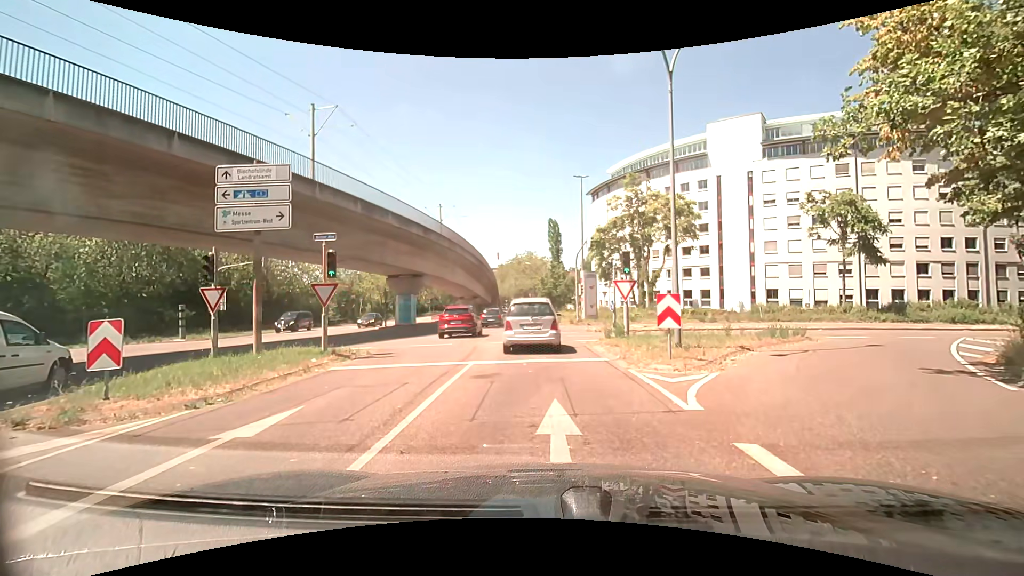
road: tertiary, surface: asphalt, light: Day
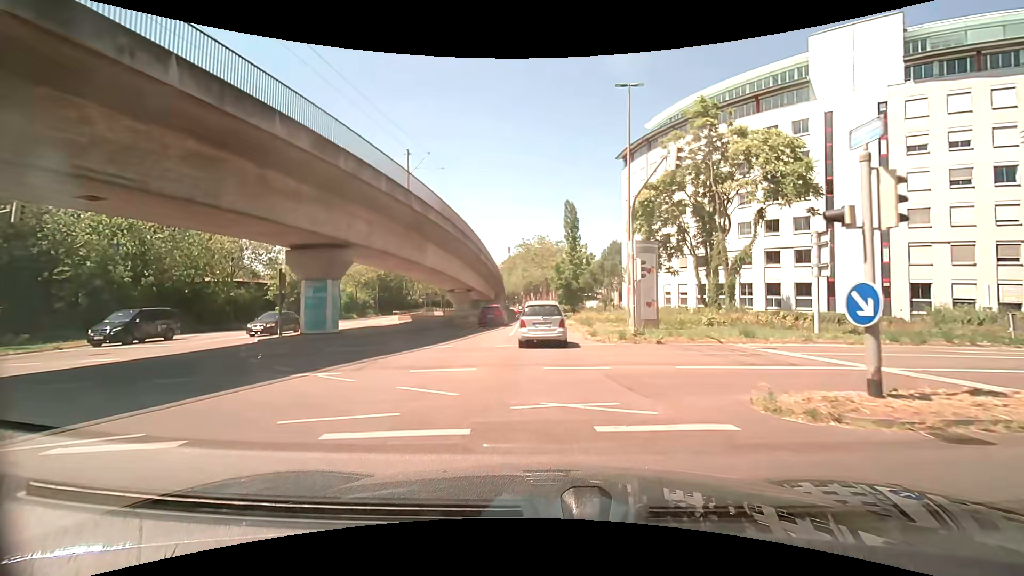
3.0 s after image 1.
(-0.5, +21.5) m; -2°
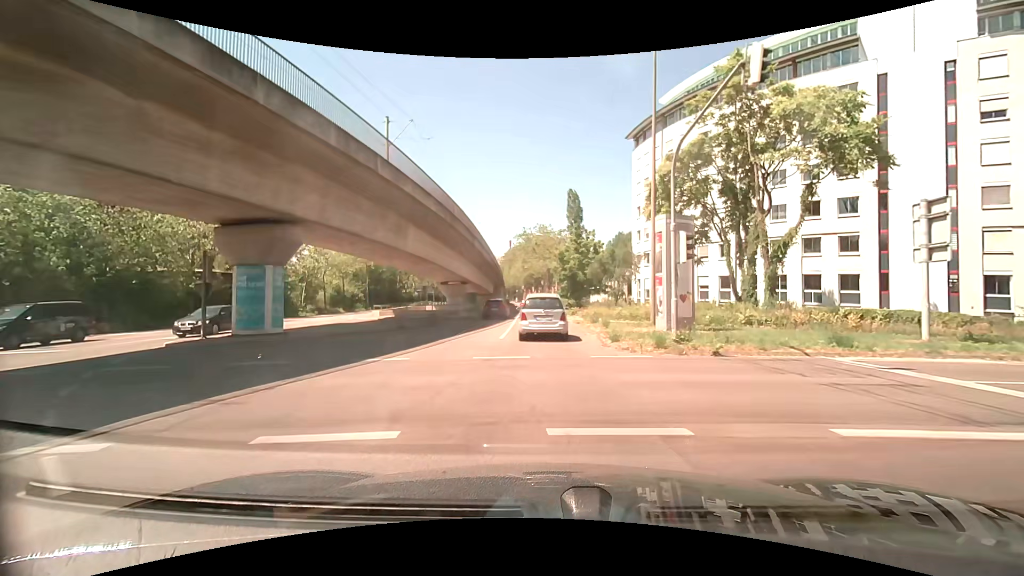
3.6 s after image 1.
(0.0, +6.1) m; 0°
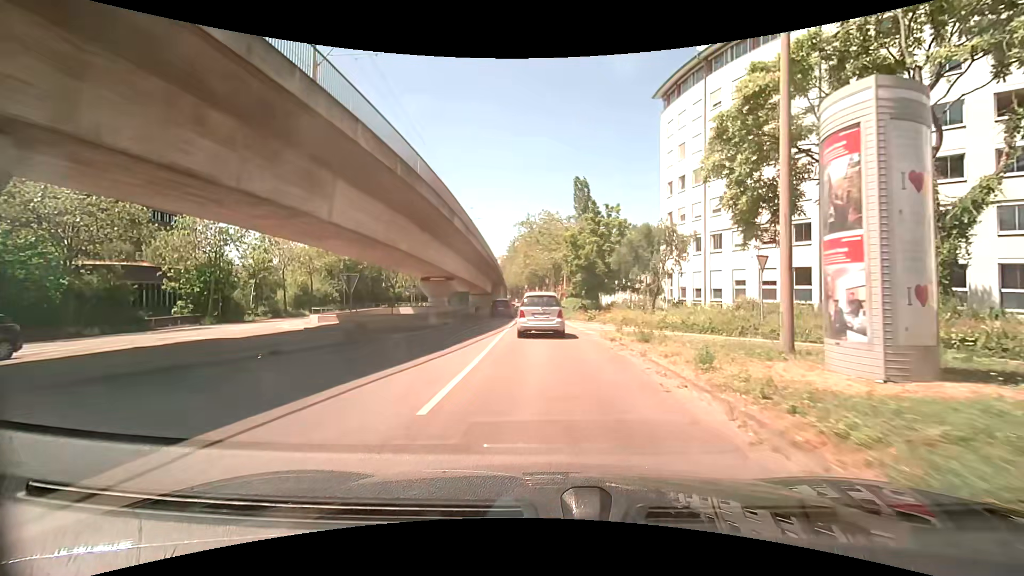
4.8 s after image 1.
(0.0, +12.3) m; 0°
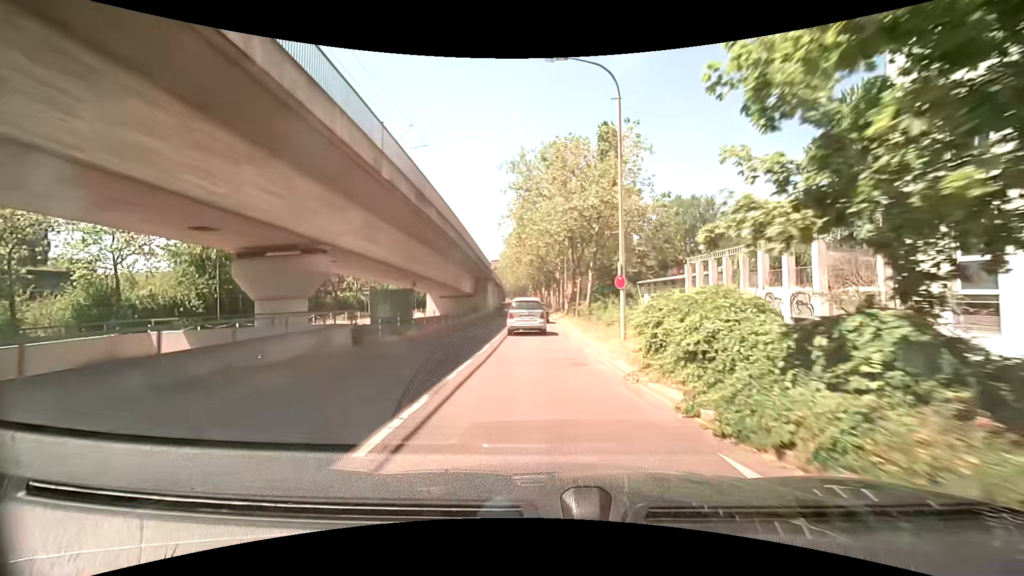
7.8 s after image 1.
(-0.3, +31.4) m; -1°
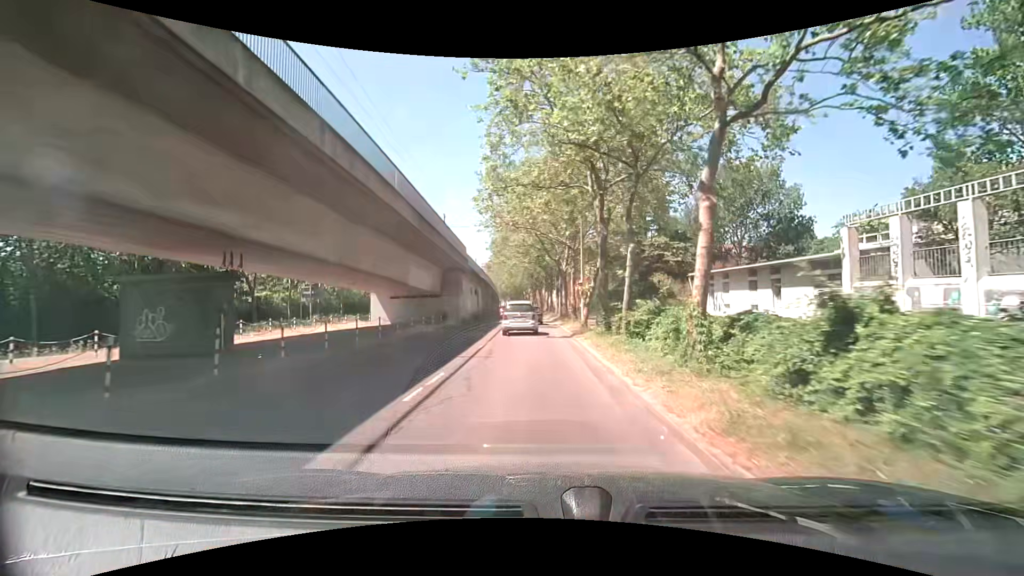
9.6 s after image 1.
(+0.1, +20.1) m; 0°
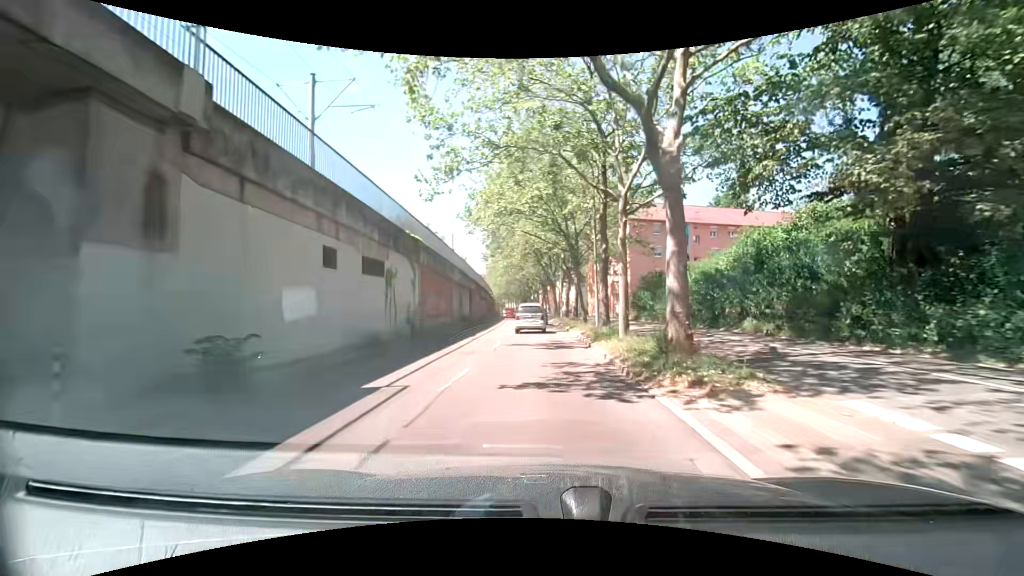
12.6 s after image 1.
(-0.3, +35.0) m; -2°
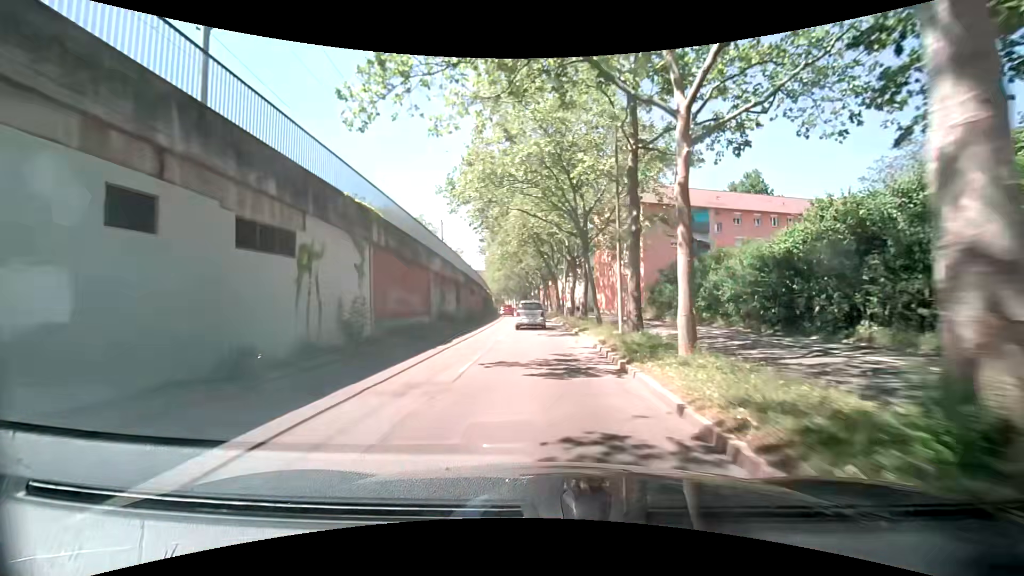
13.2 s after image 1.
(+0.2, +7.2) m; +2°
(0, +10) (0, +20) (-1, +30) (-1, +40) (-1, +50) (-2, +60) (-3, +70) (-4, +80) (-4, +90) (-6, +100) m
